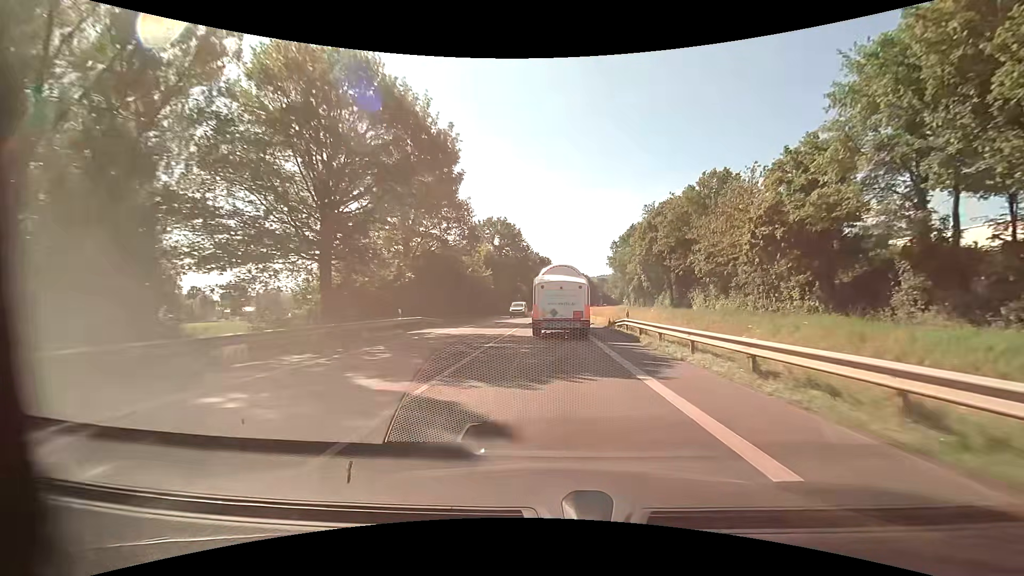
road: primary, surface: asphalt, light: Day
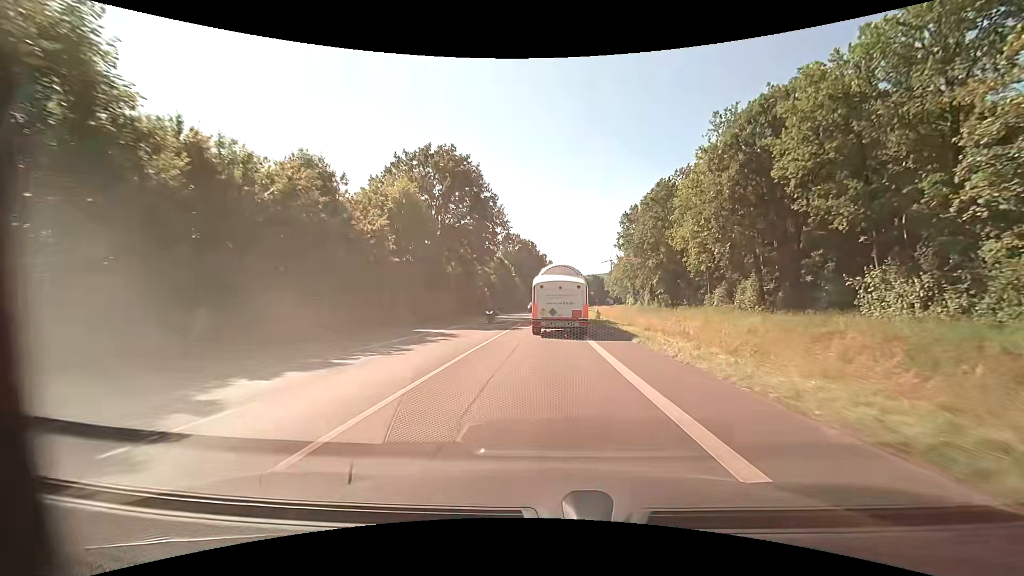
(+0.7, +39.4) m; +2°
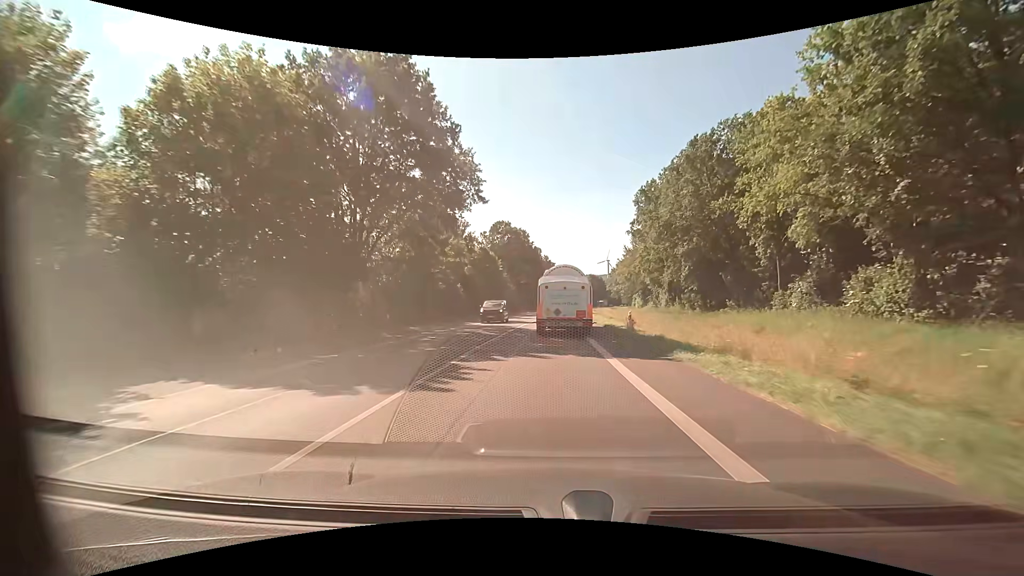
(+0.1, +19.5) m; +1°
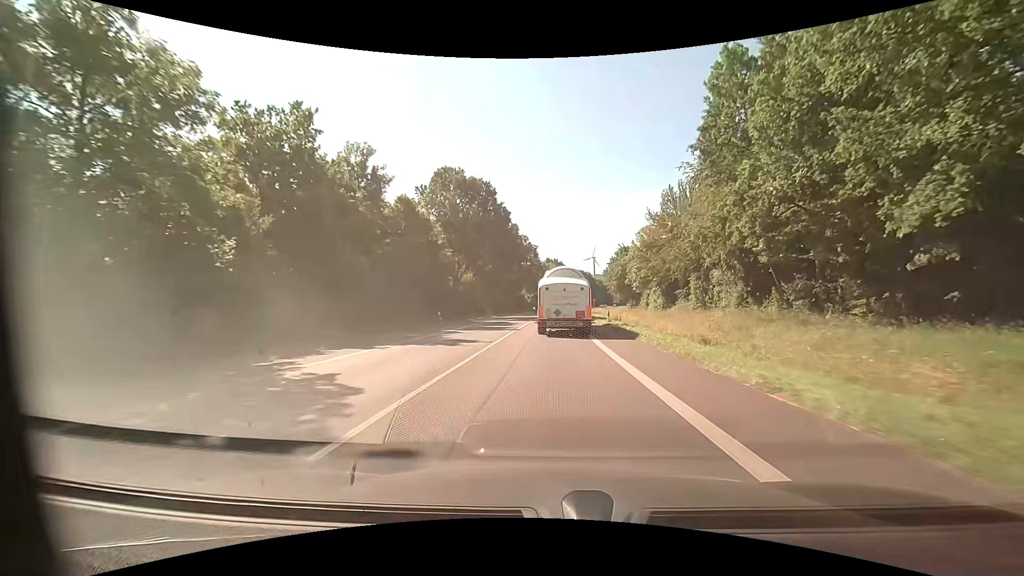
(+0.5, +38.3) m; +1°
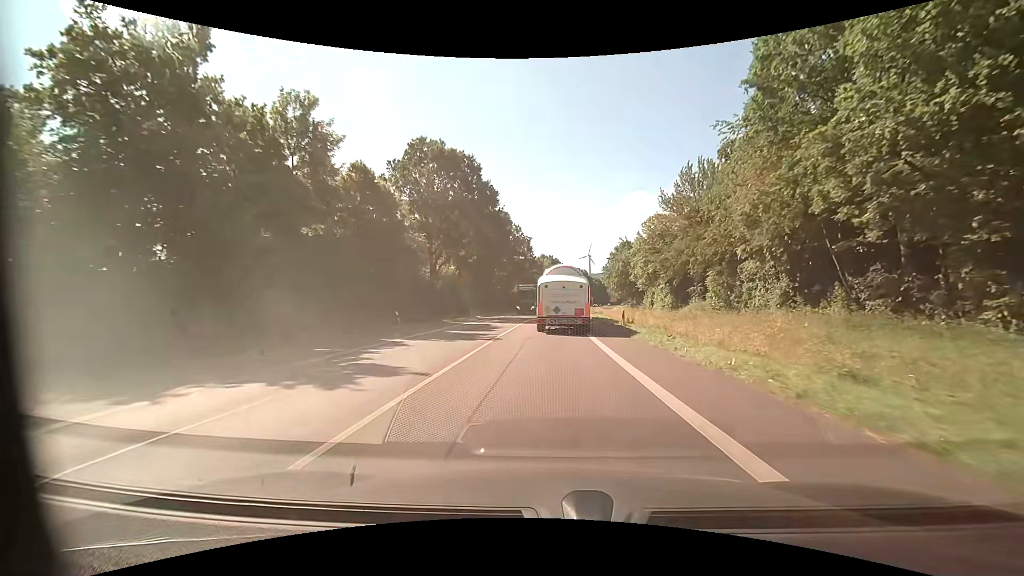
(+0.1, +9.7) m; +1°
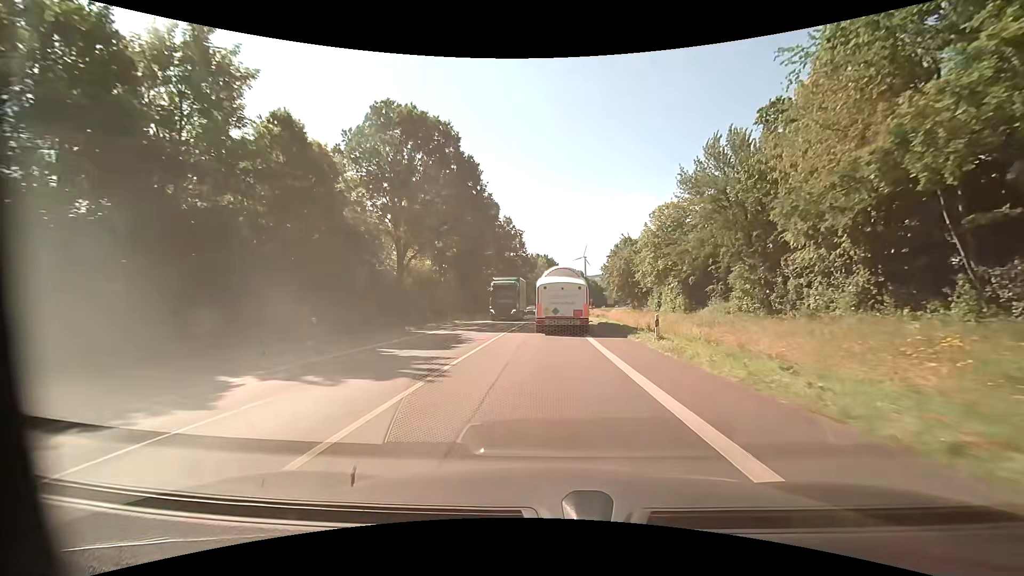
(+0.1, +9.7) m; +1°
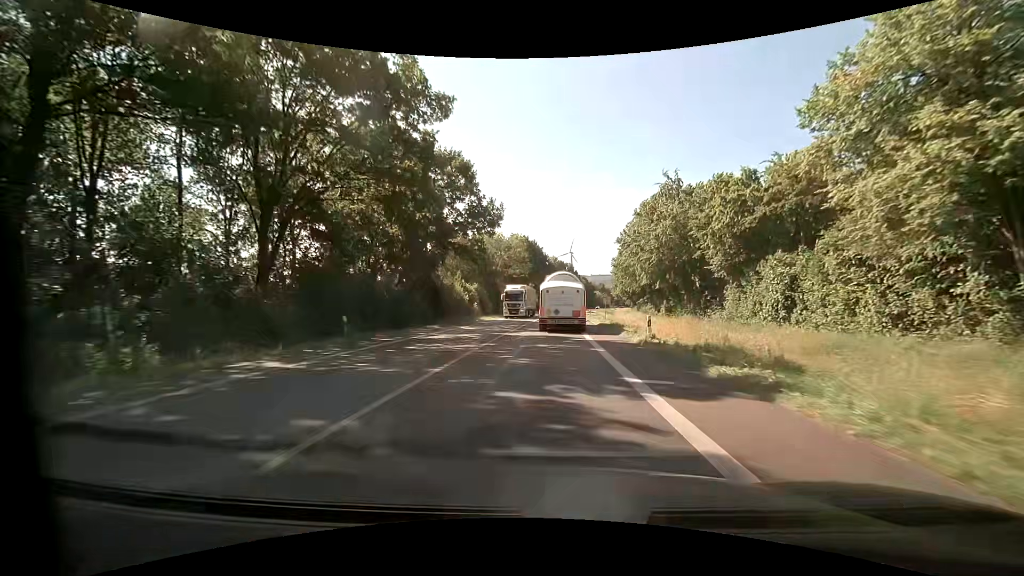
(+1.1, +47.5) m; +2°
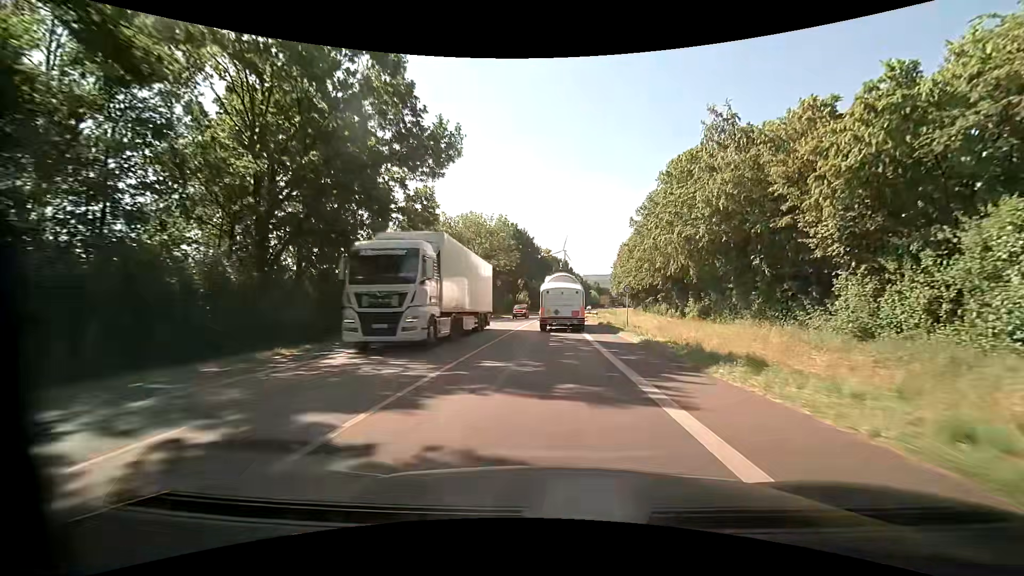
(+0.2, +19.1) m; +1°
(0, +10) (0, +20) (0, +30) (0, +40) (+1, +50) (+1, +60) (+2, +70) (+2, +80) (+3, +90) (+4, +100) m
